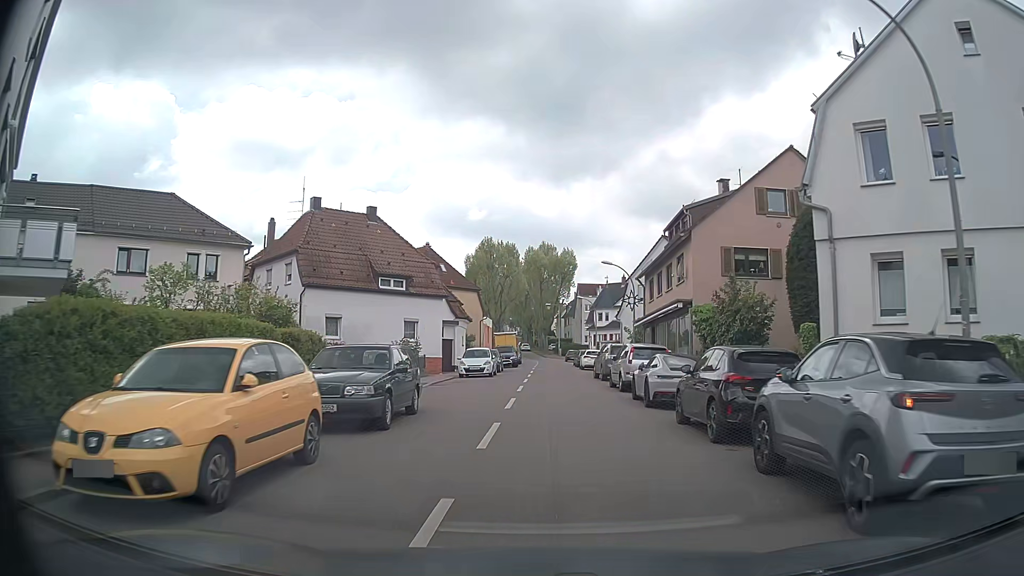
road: tertiary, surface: asphalt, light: Day
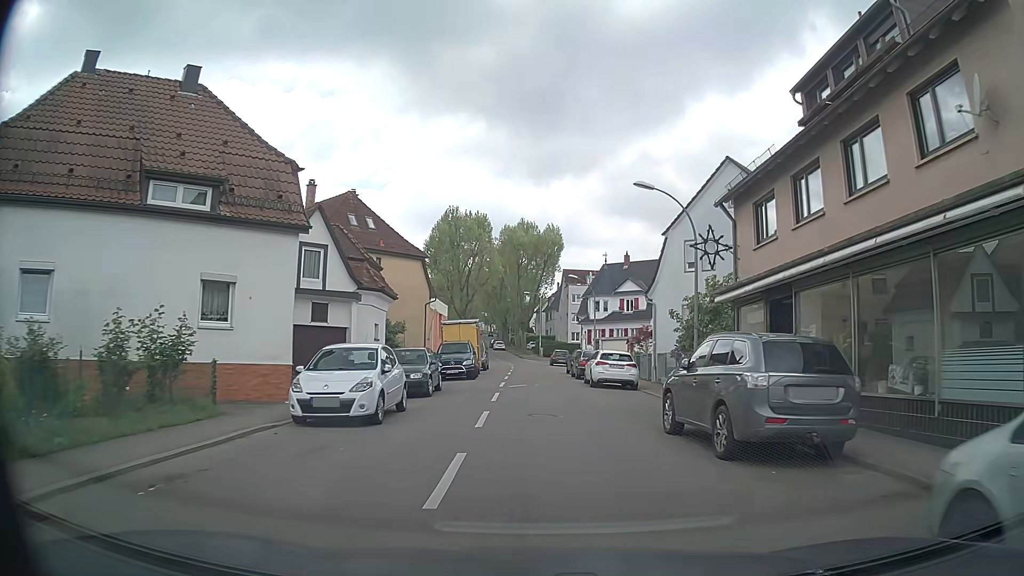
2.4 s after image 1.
(+0.4, +21.5) m; +2°
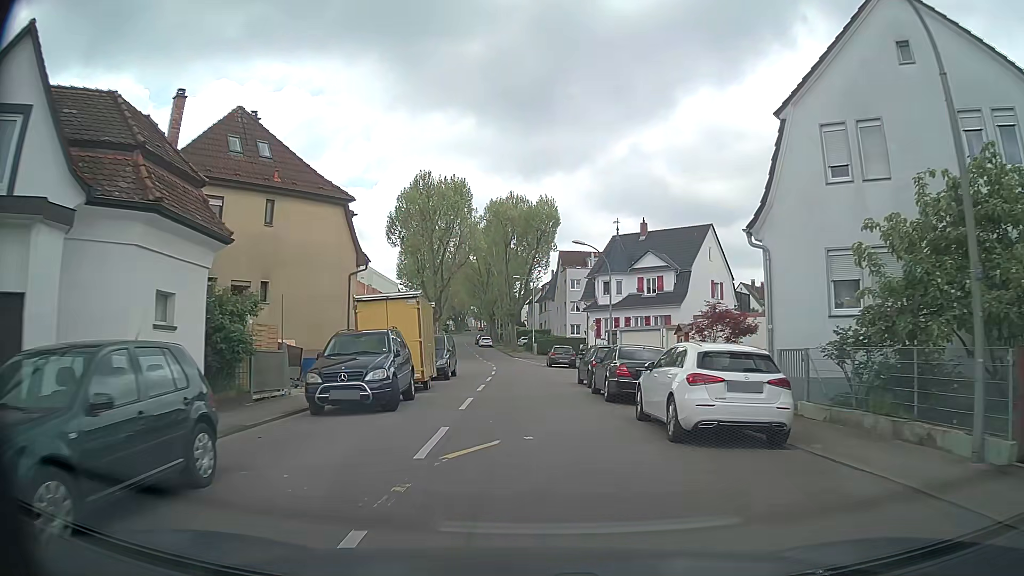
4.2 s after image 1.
(+0.2, +15.9) m; 0°
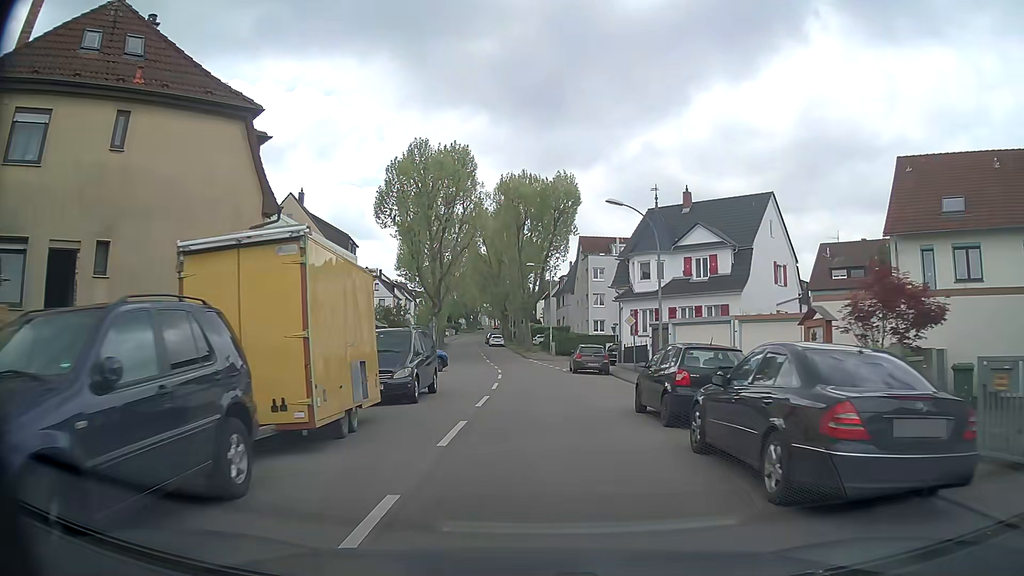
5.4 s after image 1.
(0.0, +10.8) m; 0°
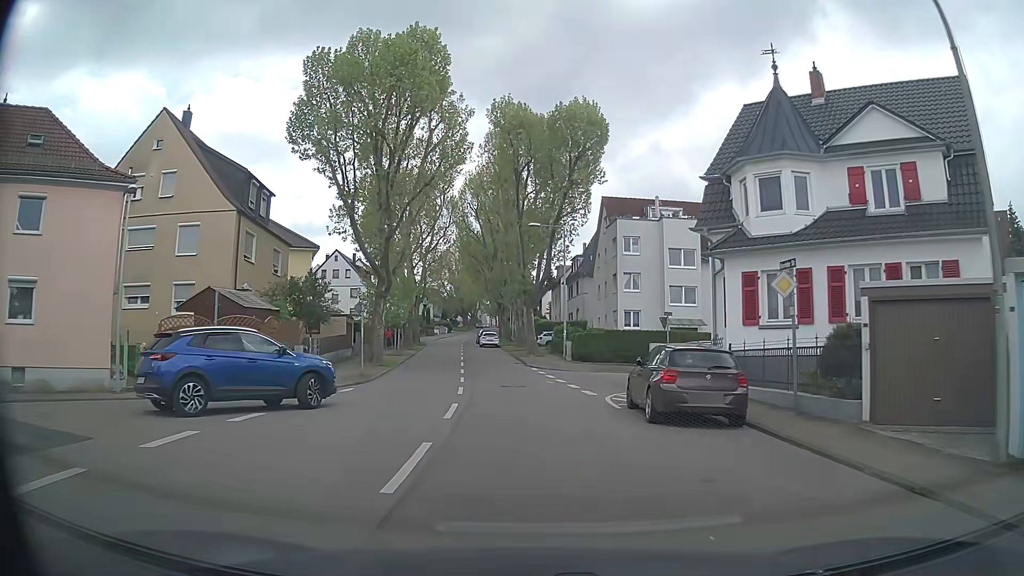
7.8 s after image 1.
(-0.4, +21.1) m; -2°
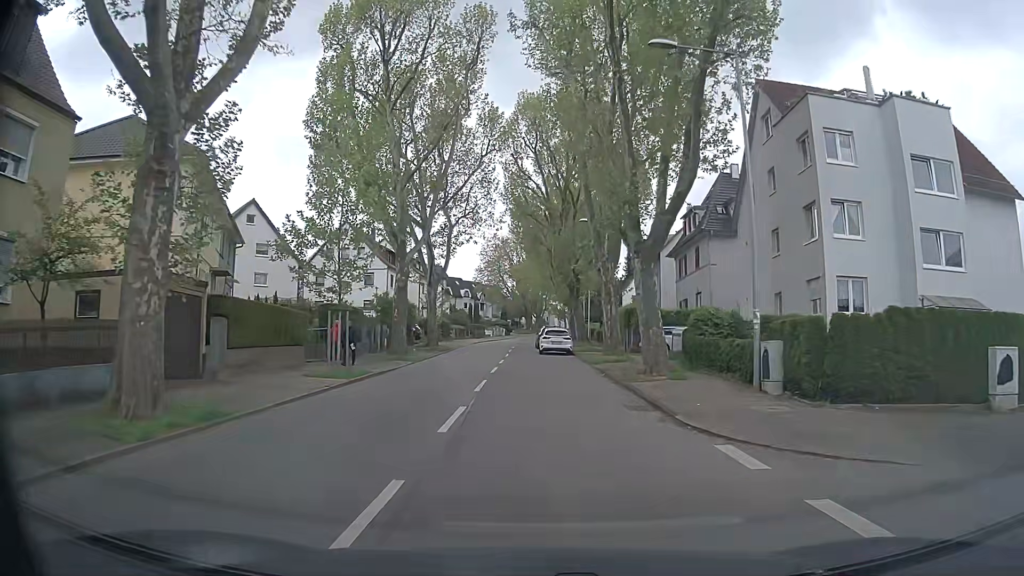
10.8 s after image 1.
(-1.3, +26.8) m; -6°
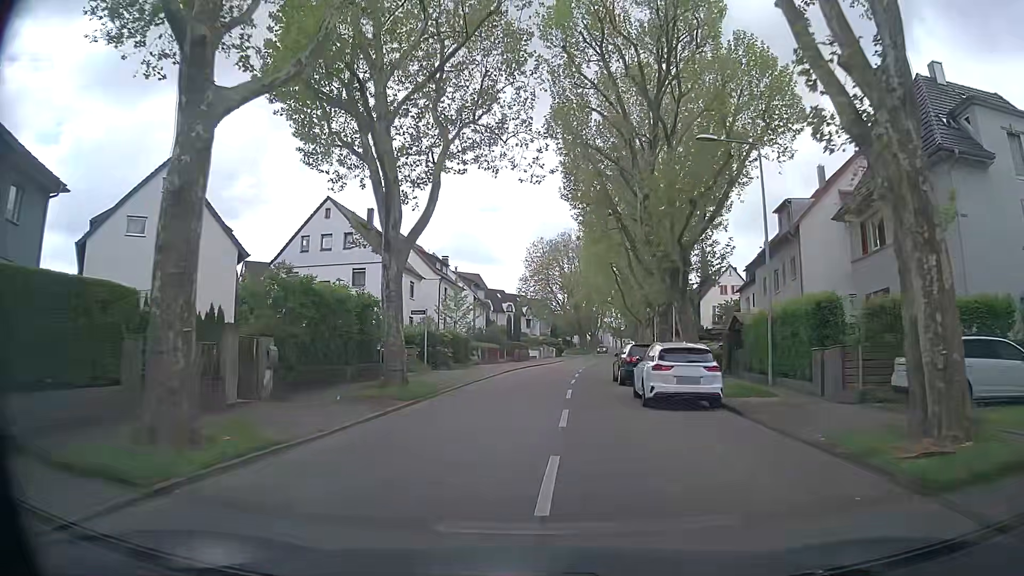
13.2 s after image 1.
(-0.7, +21.9) m; -3°
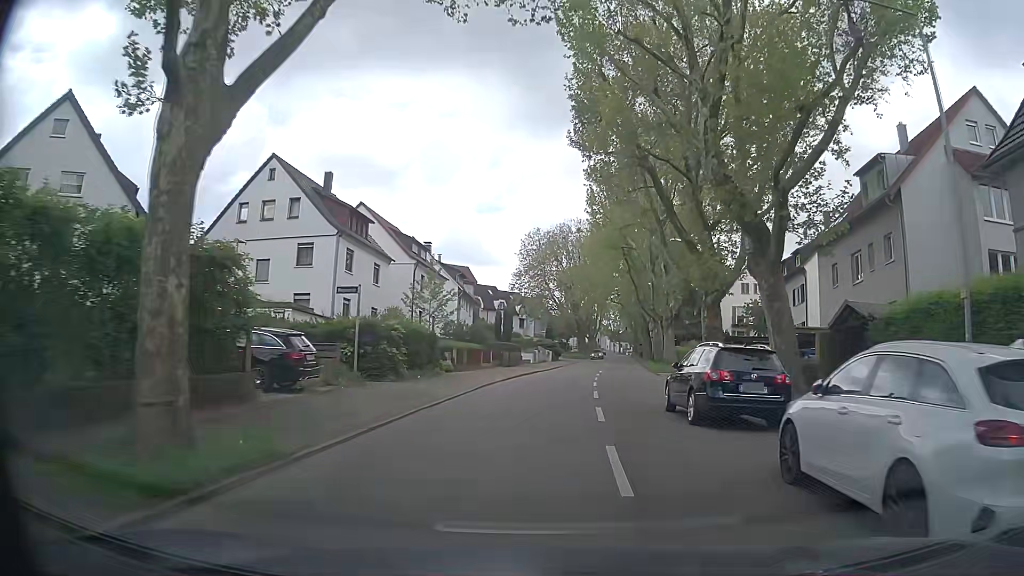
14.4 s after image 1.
(-0.2, +11.4) m; -1°
(0, +10) (+1, +20) (+4, +30) (+6, +39) (+7, +49) (+8, +59) (+10, +69) (+11, +79) (+12, +89) (+14, +99) m
